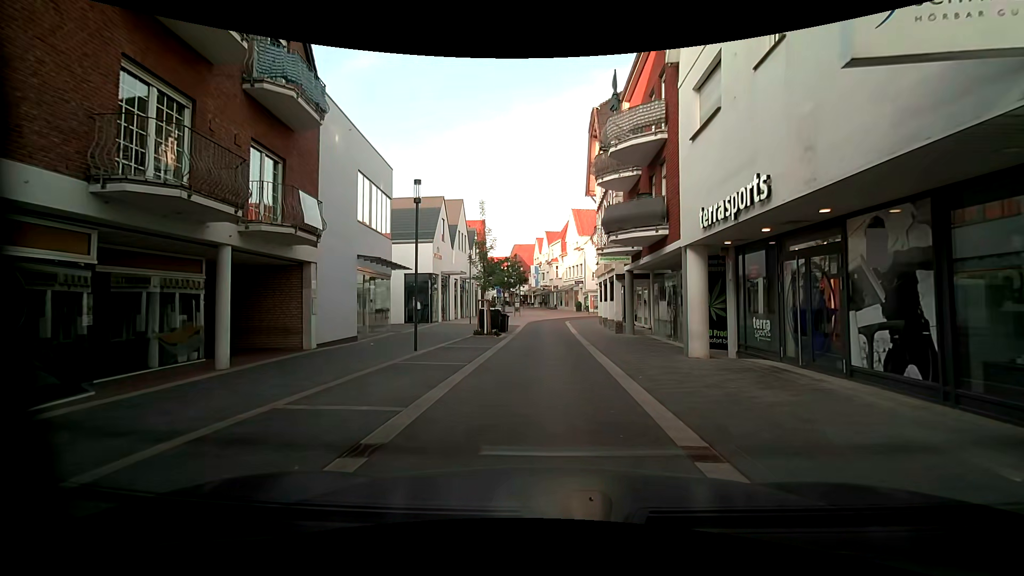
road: residential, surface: asphalt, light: Day
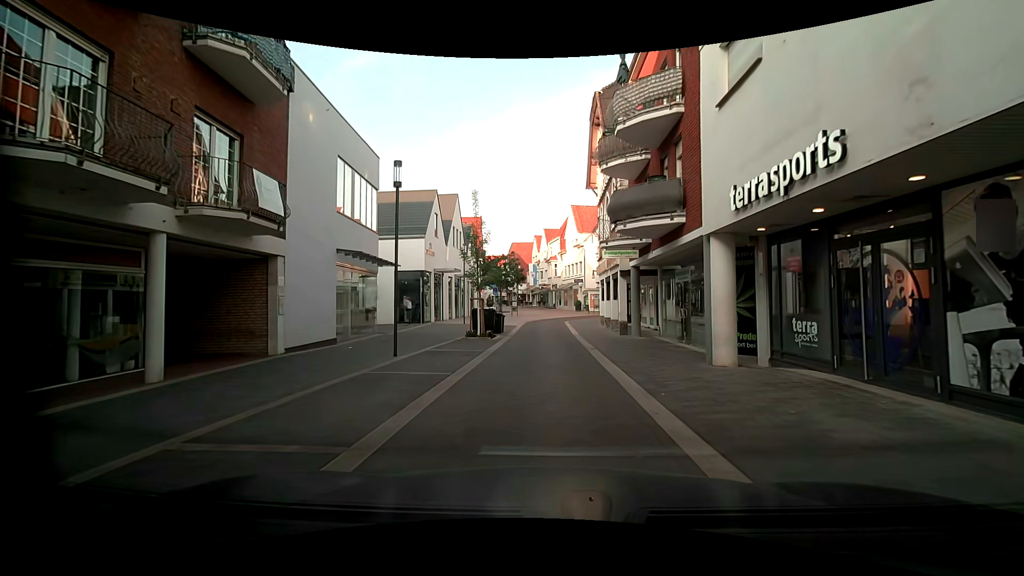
(0.0, +2.0) m; +1°
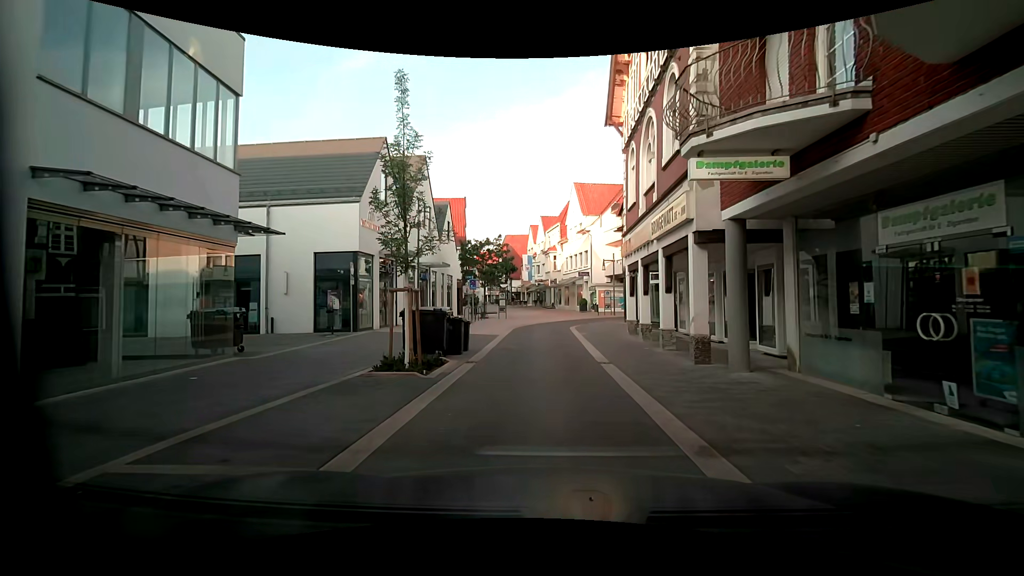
(-0.1, +11.6) m; +1°
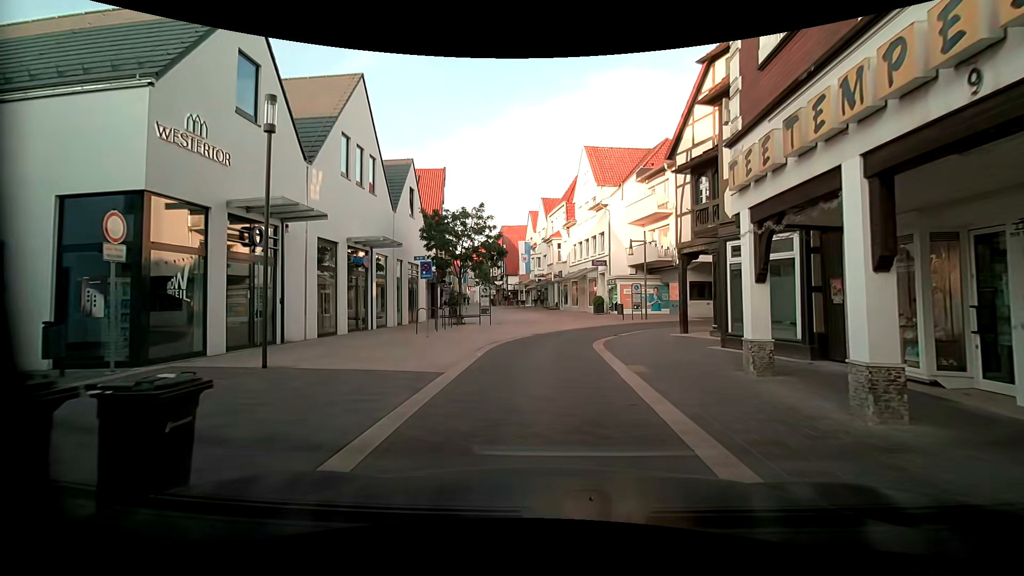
(-0.5, +12.0) m; -1°
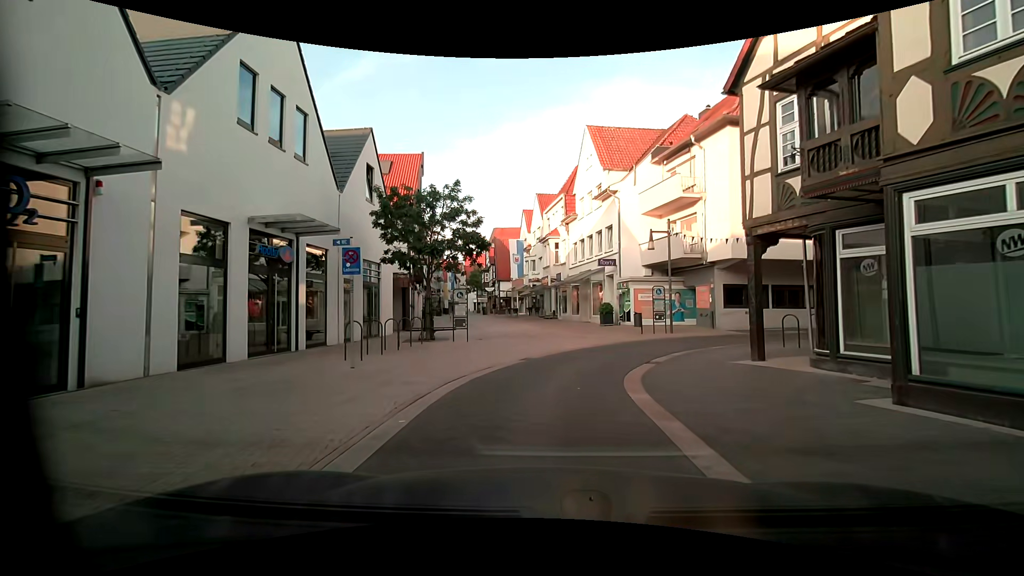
(0.0, +6.5) m; +1°
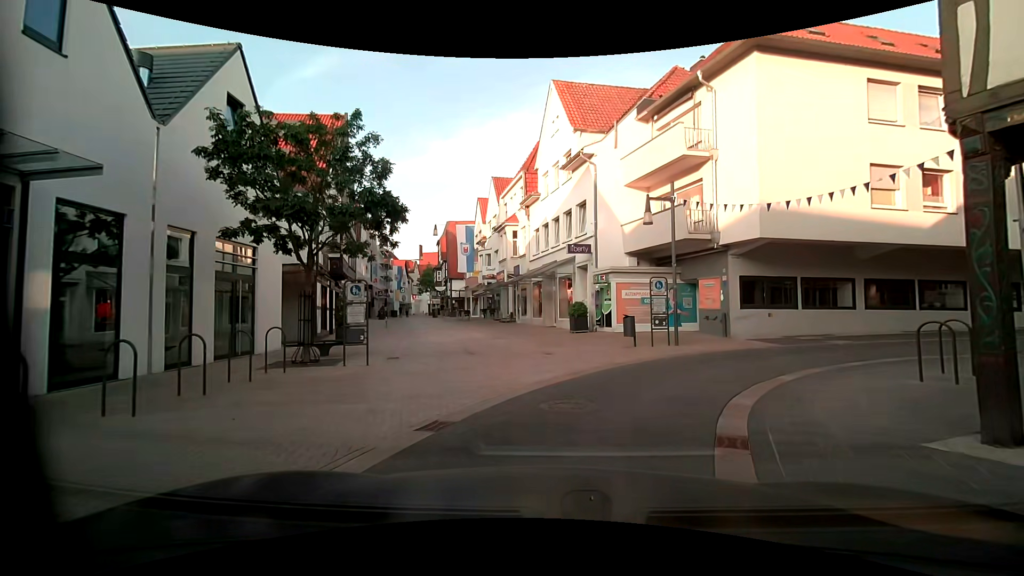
(+0.2, +7.2) m; +3°
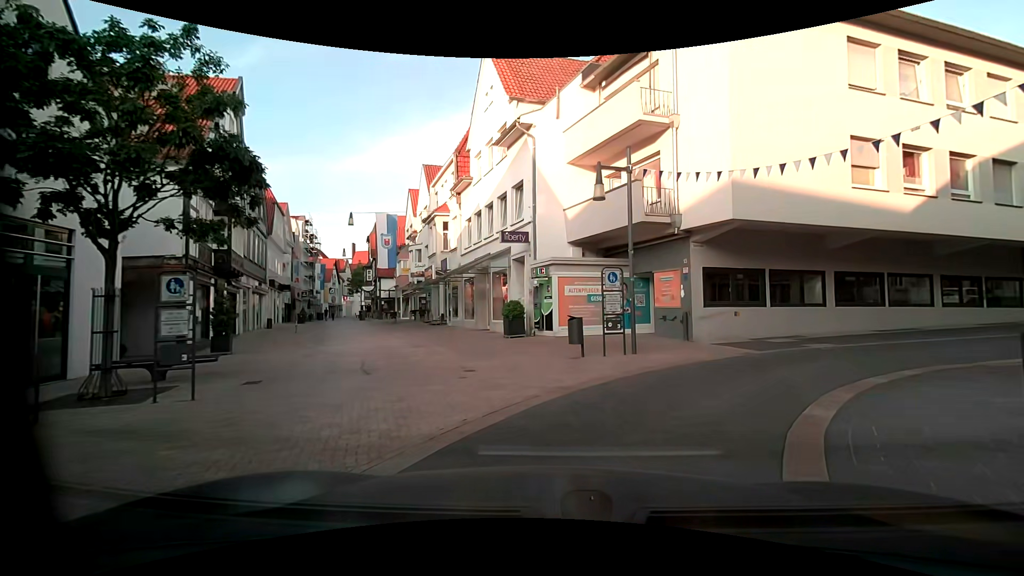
(+0.2, +3.7) m; +5°
